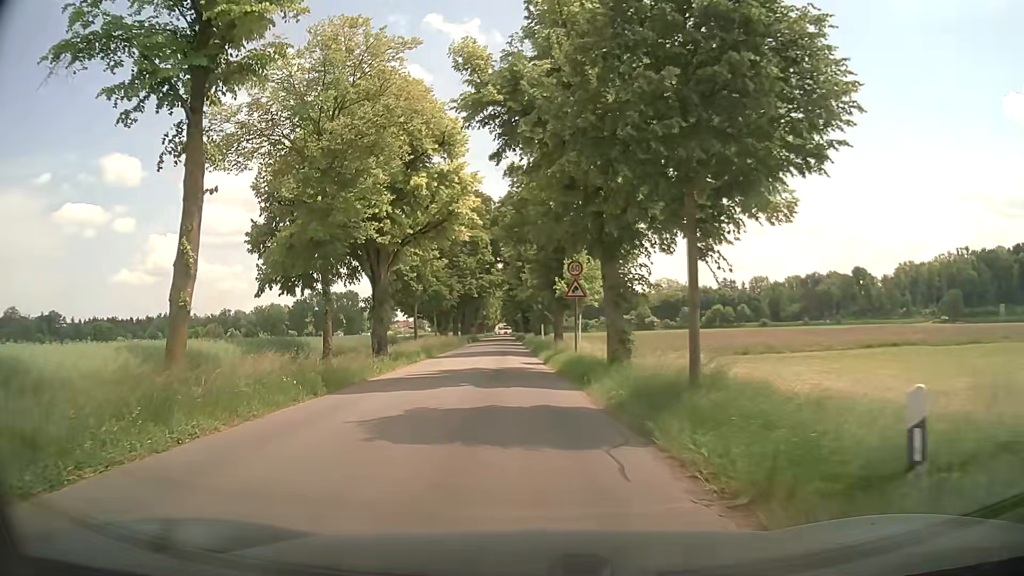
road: tertiary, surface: asphalt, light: Day
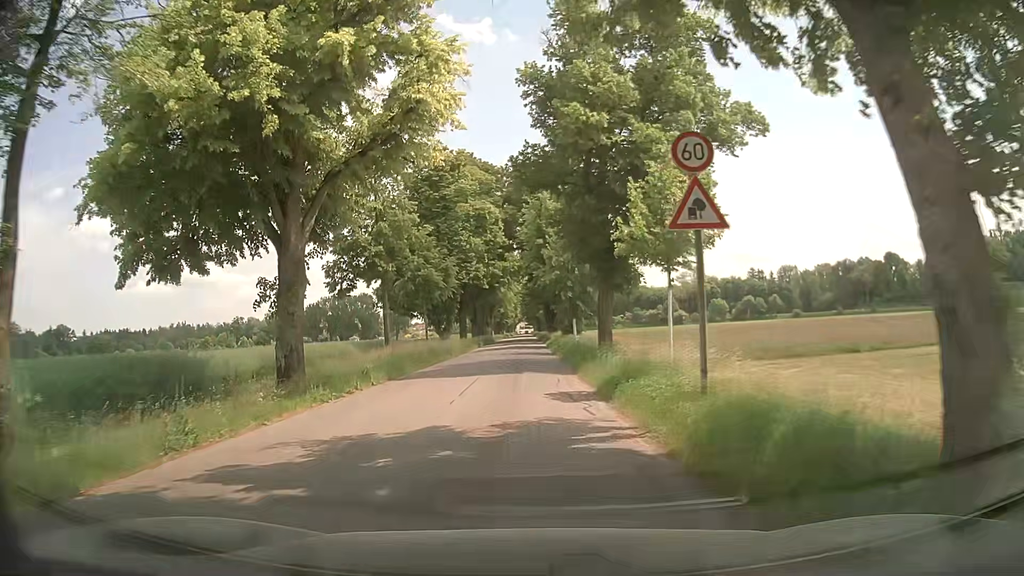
(-0.8, +16.3) m; -3°
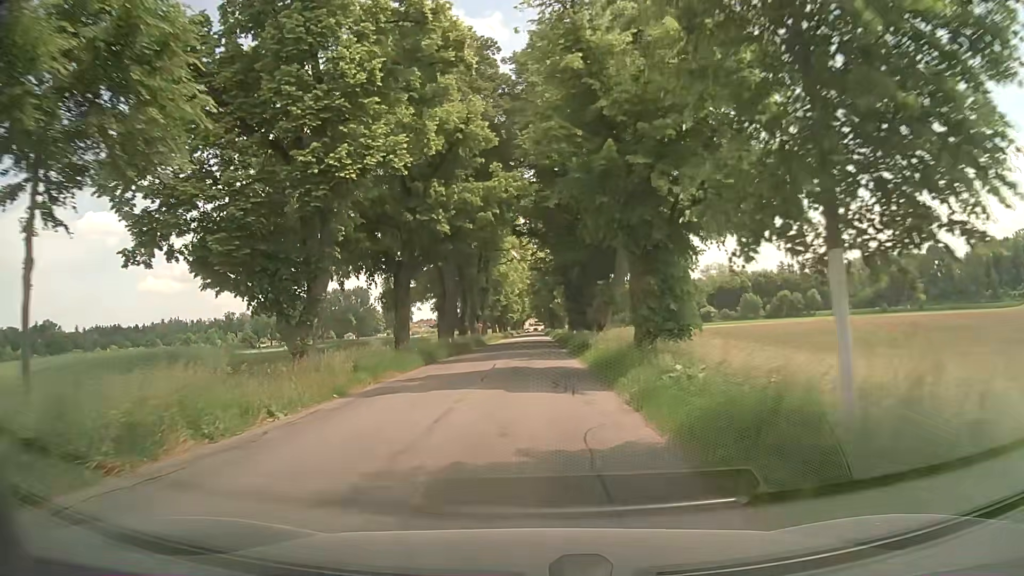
(-0.6, +35.3) m; -1°
(0, +10) (0, +20) (0, +30) (0, +40) (0, +50) (0, +60) (0, +70) (-1, +80) (-1, +90) (-1, +100) m
